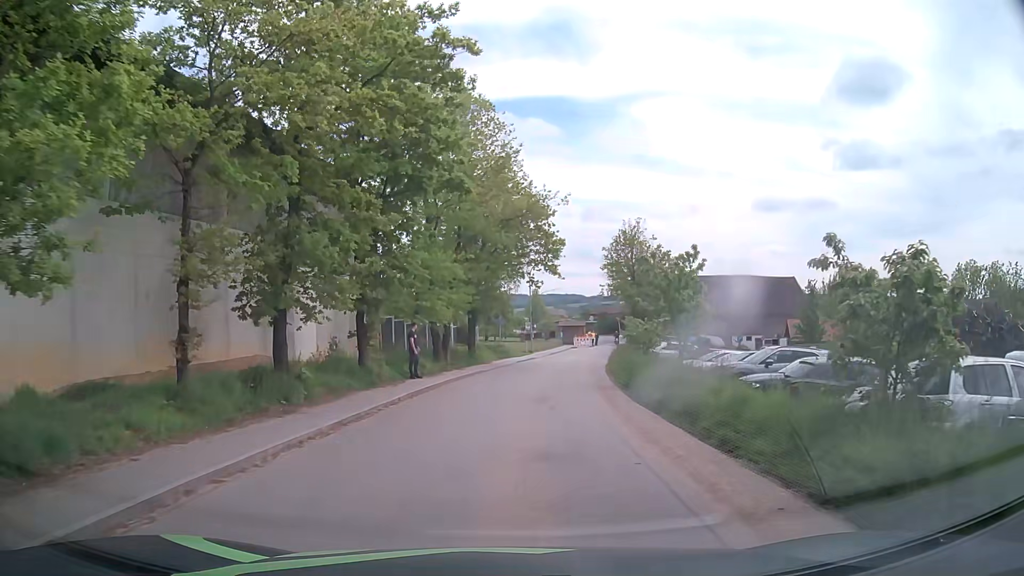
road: unclassified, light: Day
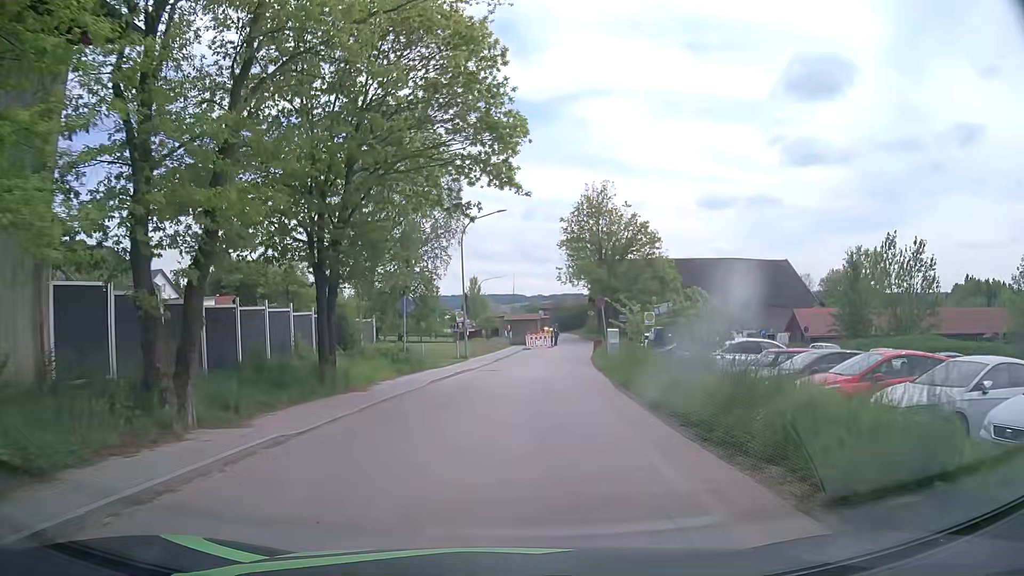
(+1.0, +20.3) m; +4°
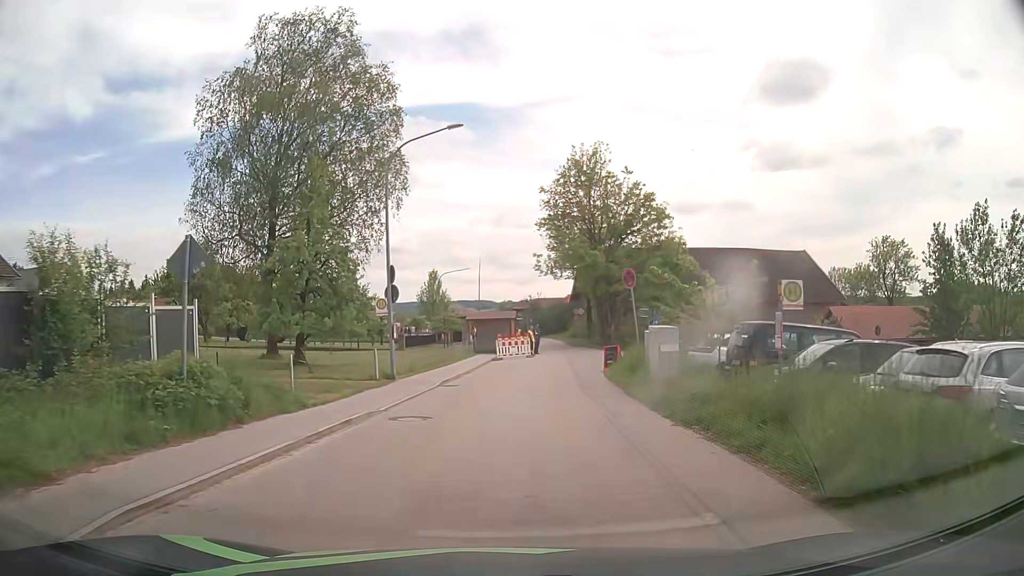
(+0.6, +15.6) m; +3°
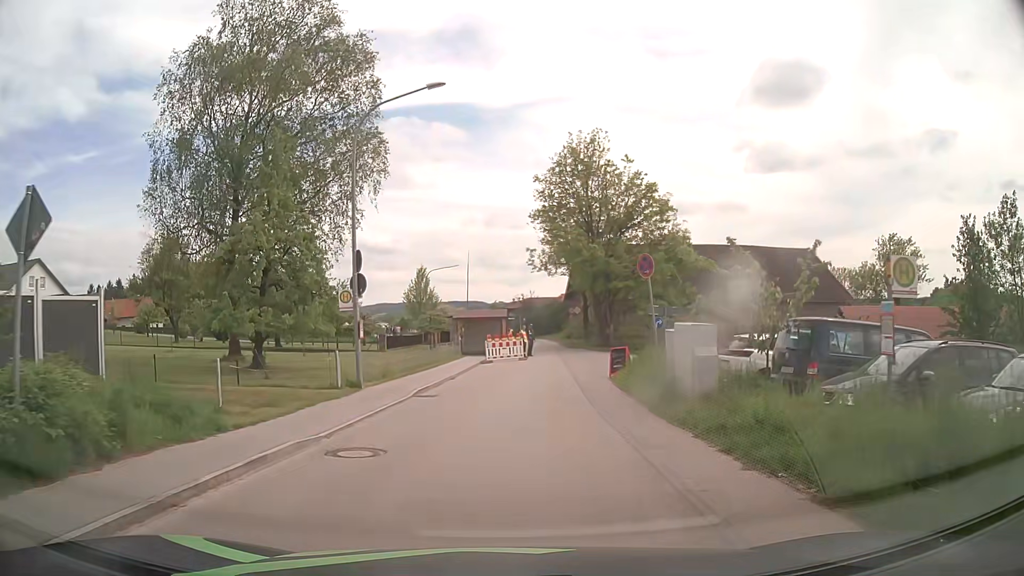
(0.0, +3.7) m; 0°
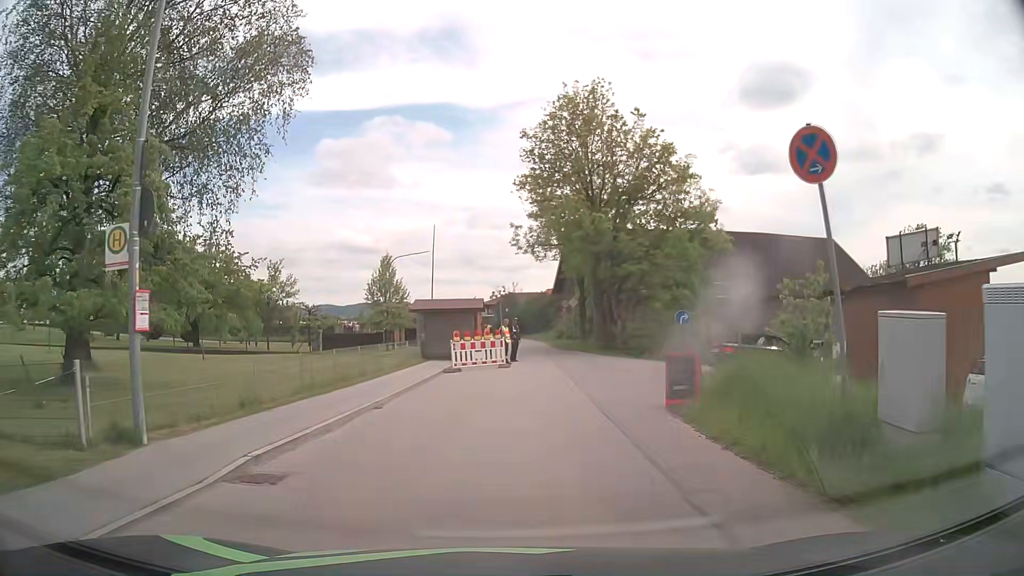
(+0.4, +10.3) m; +3°
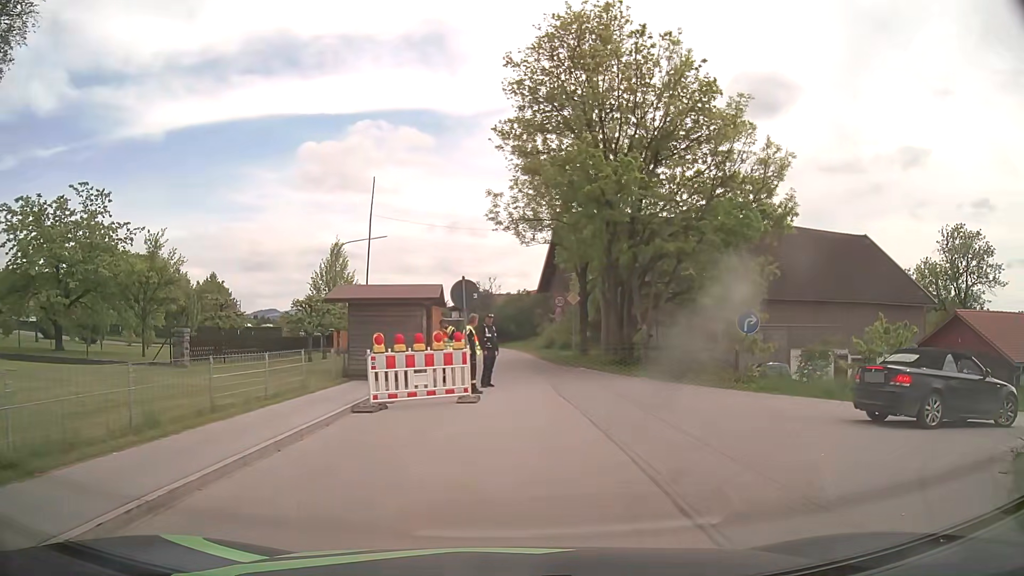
(+0.1, +11.2) m; +2°
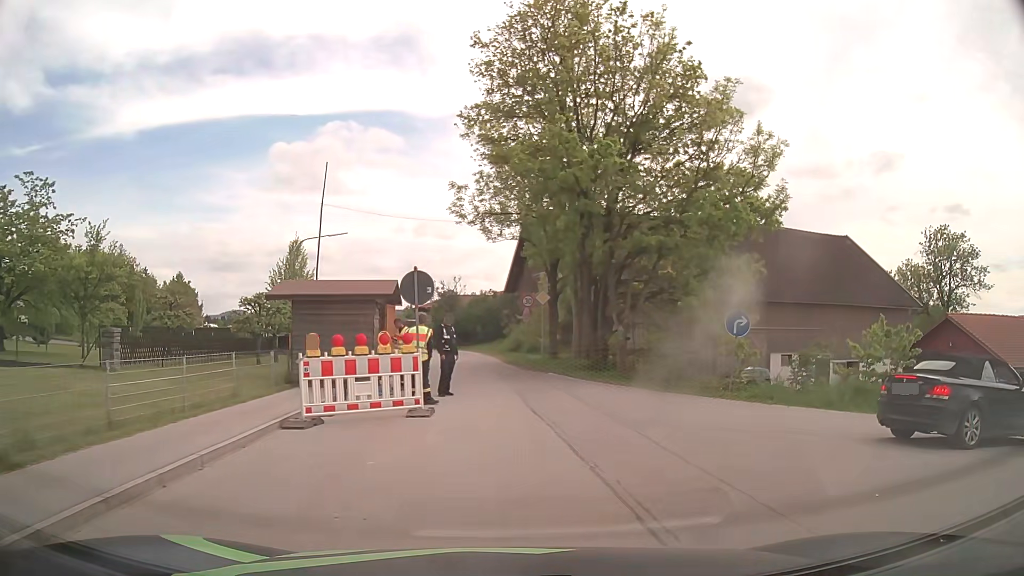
(0.0, +2.1) m; +3°
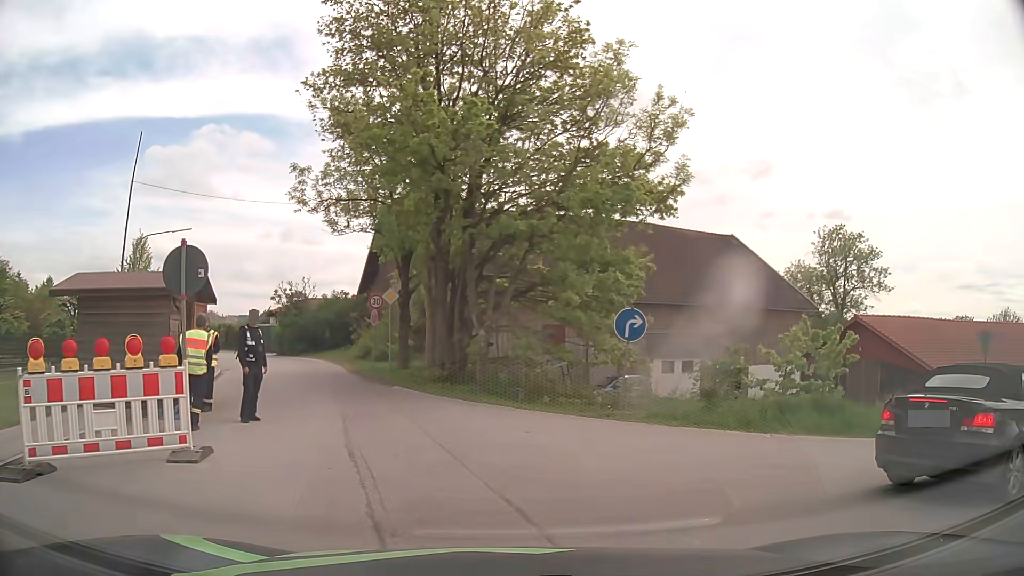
(+0.2, +3.7) m; +10°
